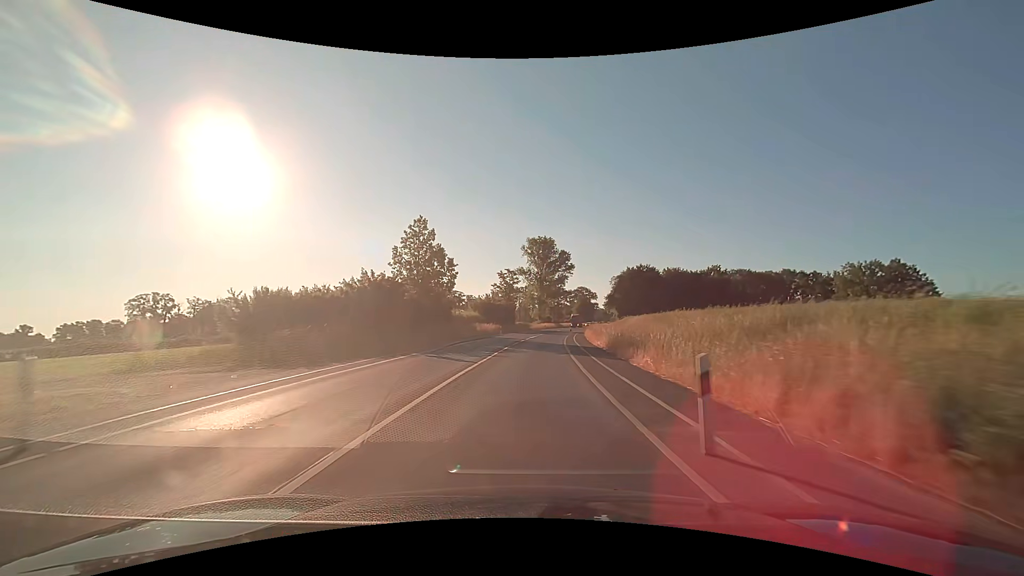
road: secondary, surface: asphalt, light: Day
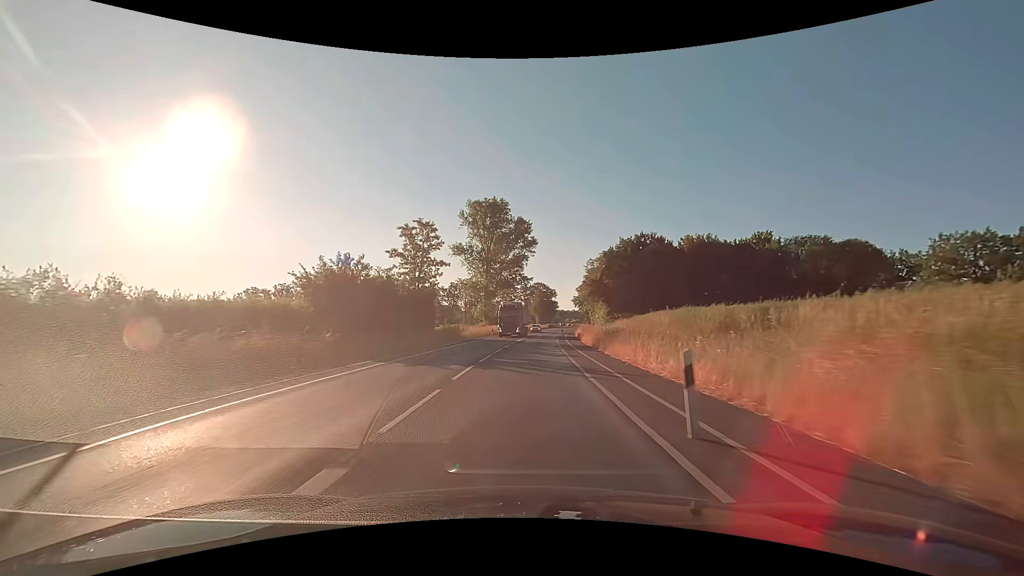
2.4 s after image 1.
(+2.4, +49.8) m; +6°
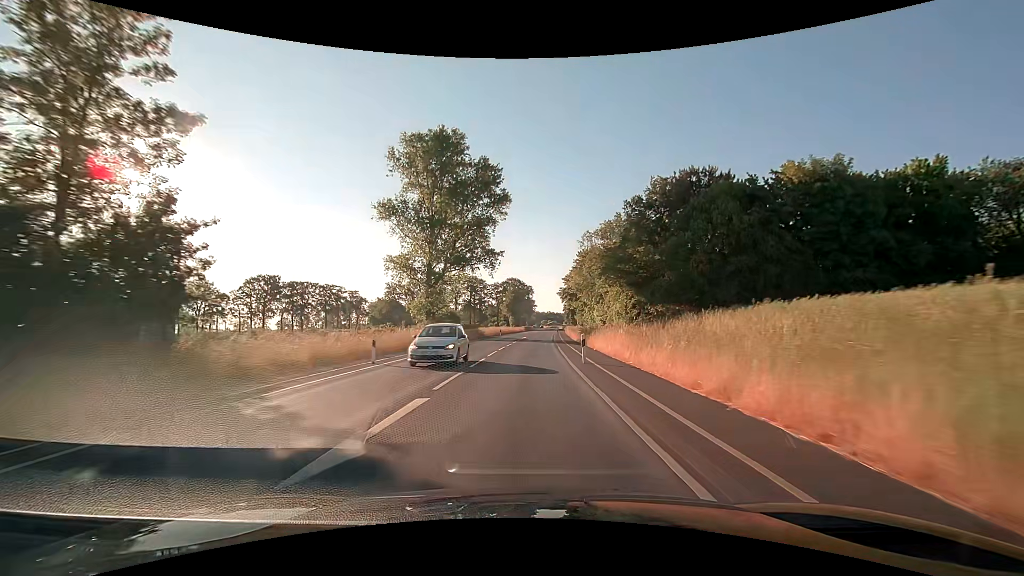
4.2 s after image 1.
(+1.1, +37.5) m; +3°
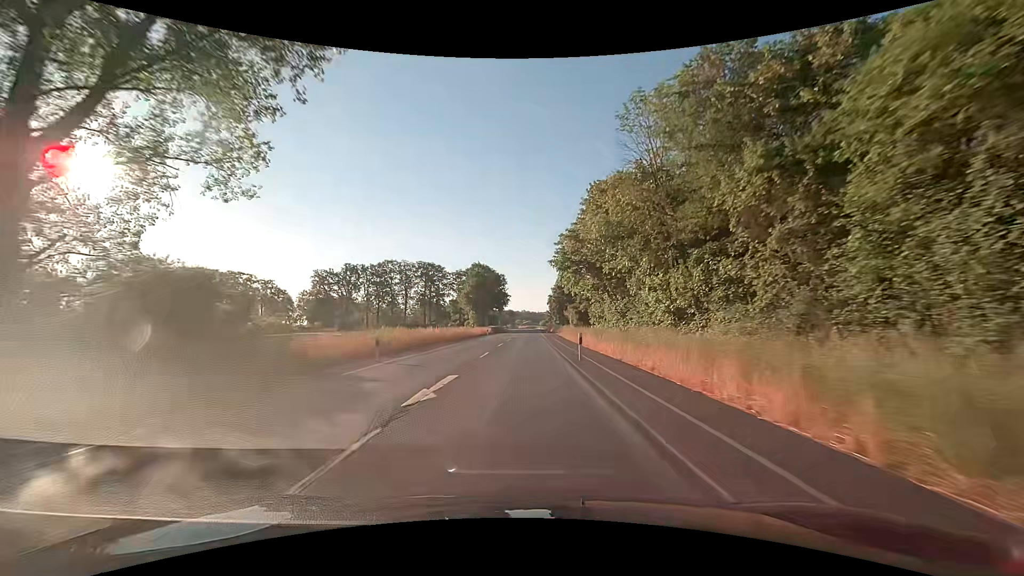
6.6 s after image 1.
(+1.4, +49.9) m; +3°
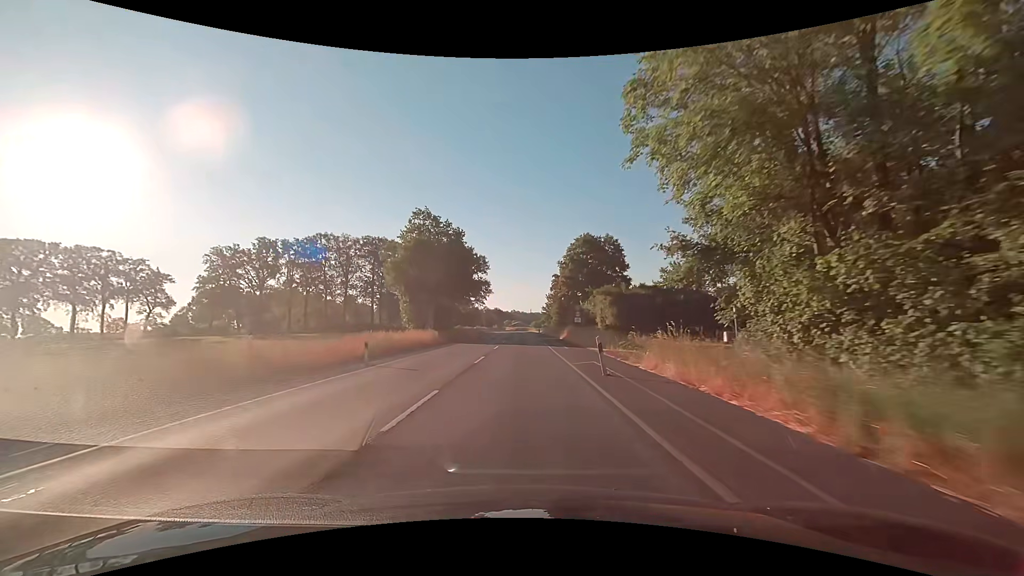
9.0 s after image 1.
(+0.5, +49.9) m; +1°
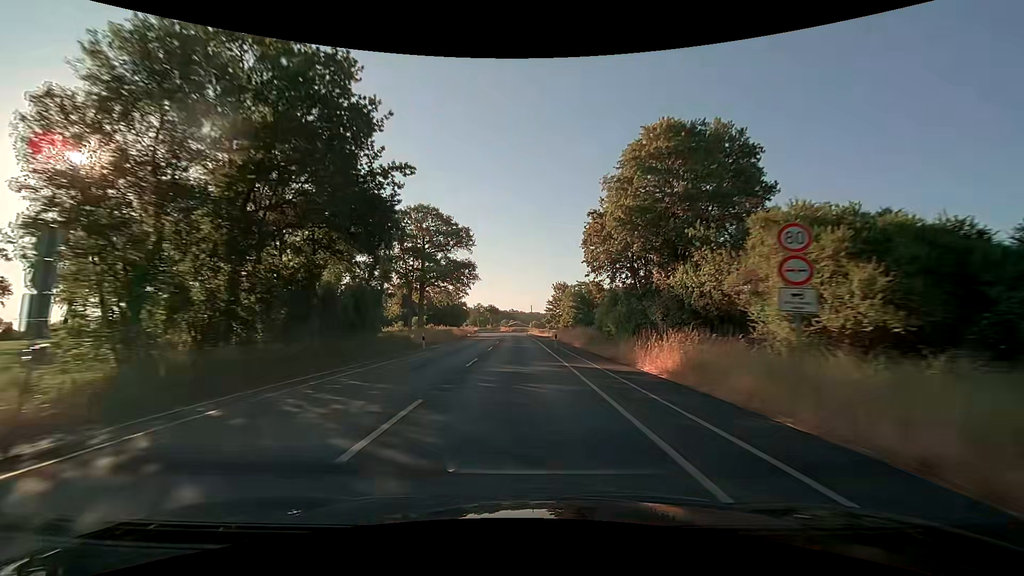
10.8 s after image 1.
(+0.3, +37.5) m; +1°
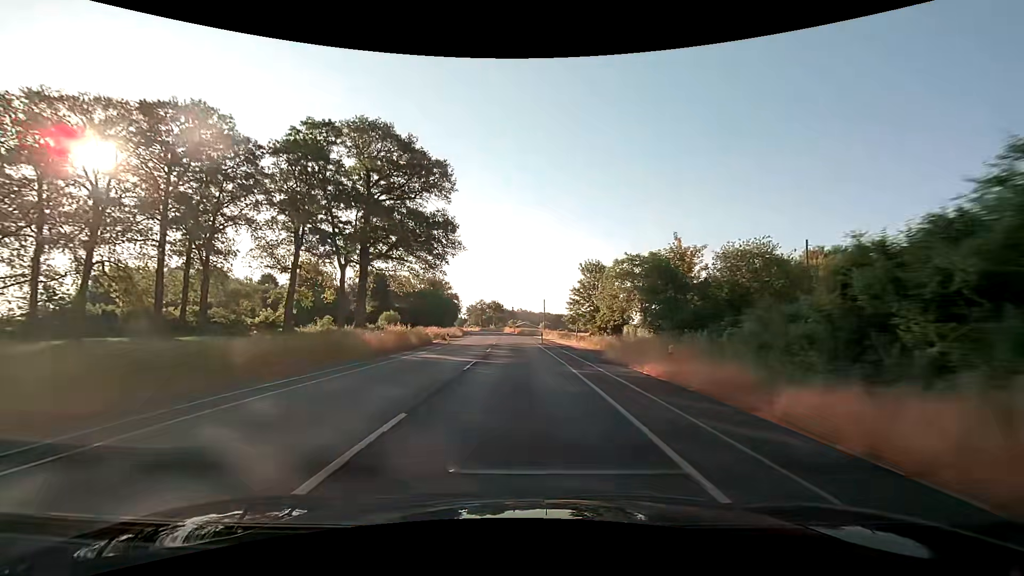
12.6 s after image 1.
(-0.5, +37.5) m; -1°
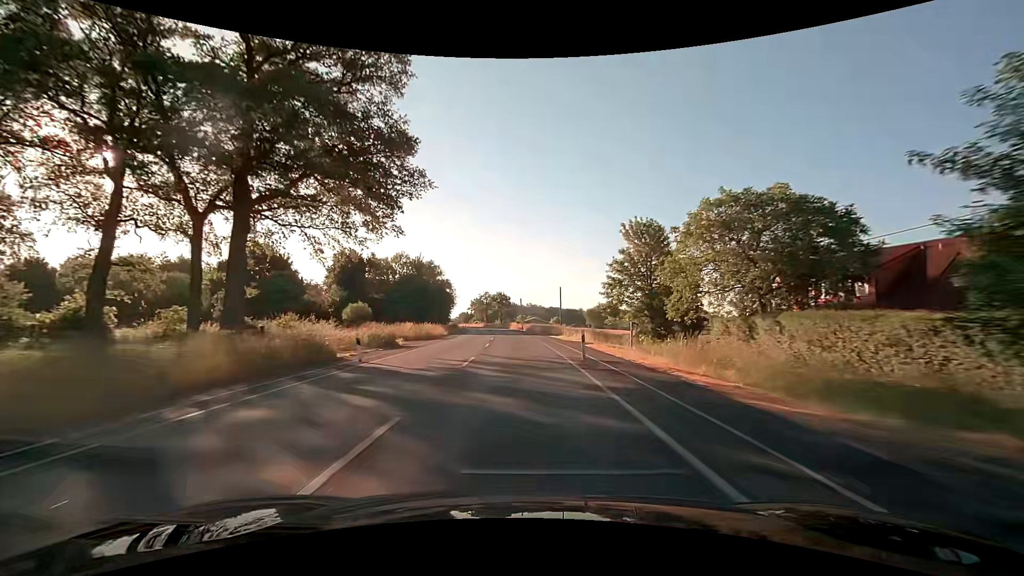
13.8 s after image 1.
(-0.4, +25.0) m; -2°
(0, +10) (0, +20) (0, +30) (-1, +40) (-1, +50) (-2, +60) (-2, +70) (-3, +80) (-4, +90) (-5, +100) m
